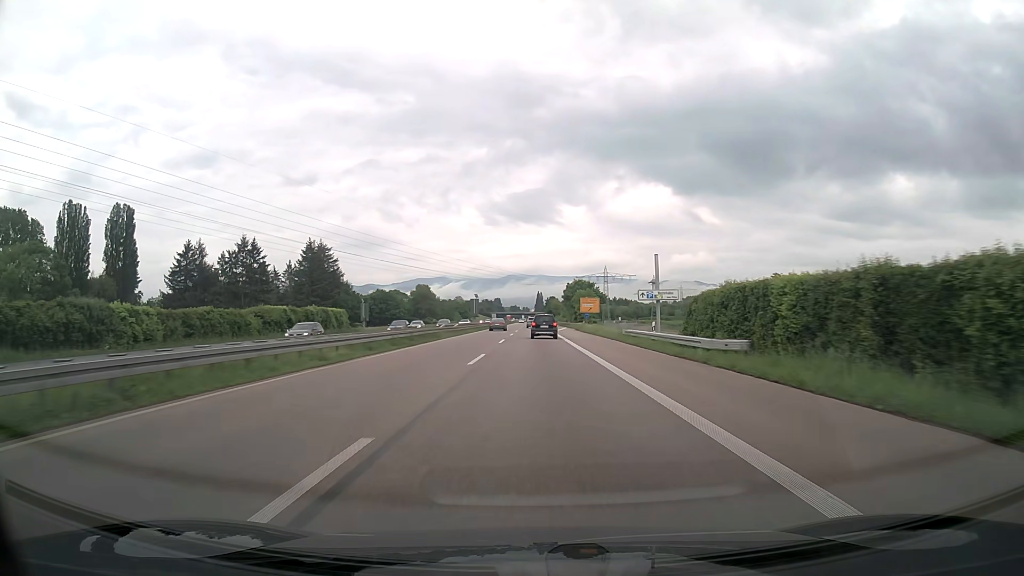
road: trunk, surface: asphalt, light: Day
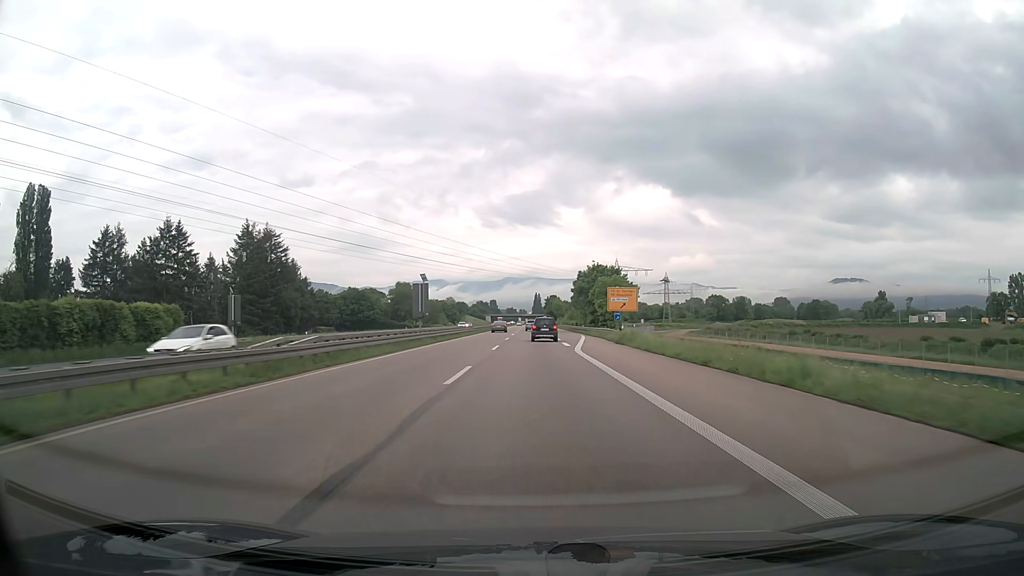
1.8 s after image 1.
(0.0, +41.4) m; 0°
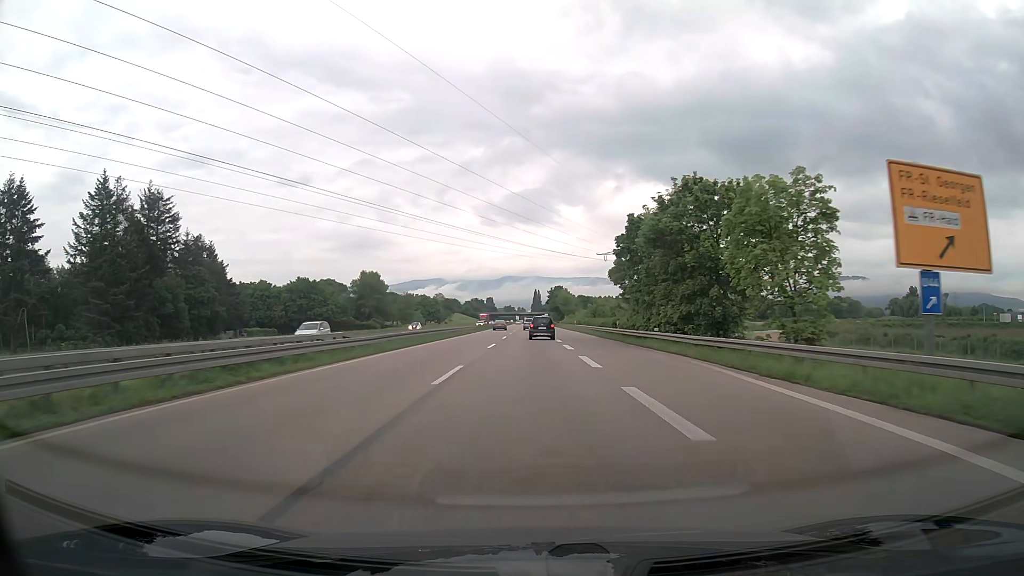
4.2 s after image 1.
(0.0, +54.7) m; 0°
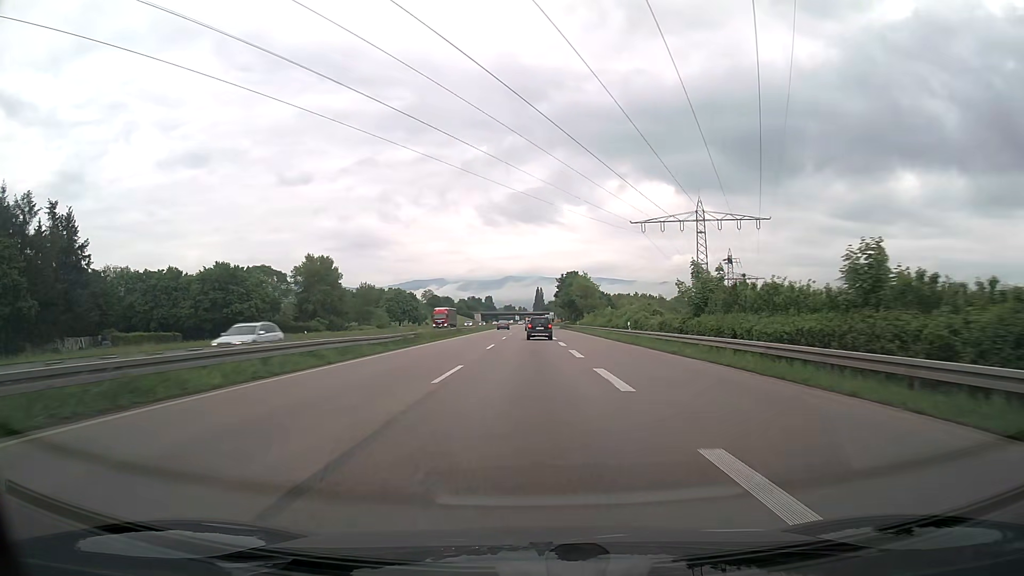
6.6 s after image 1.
(0.0, +54.5) m; 0°
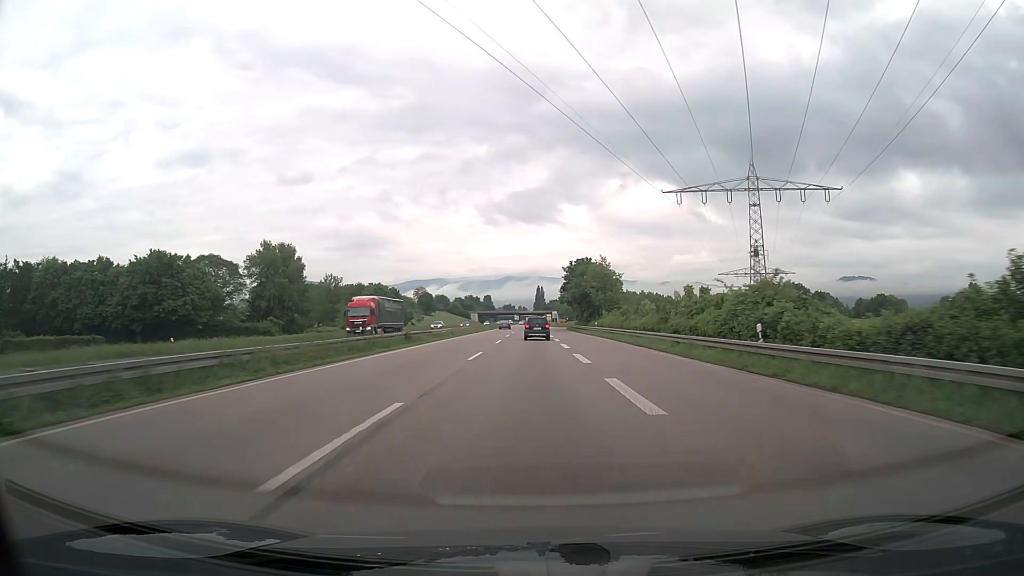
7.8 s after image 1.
(0.0, +27.4) m; 0°
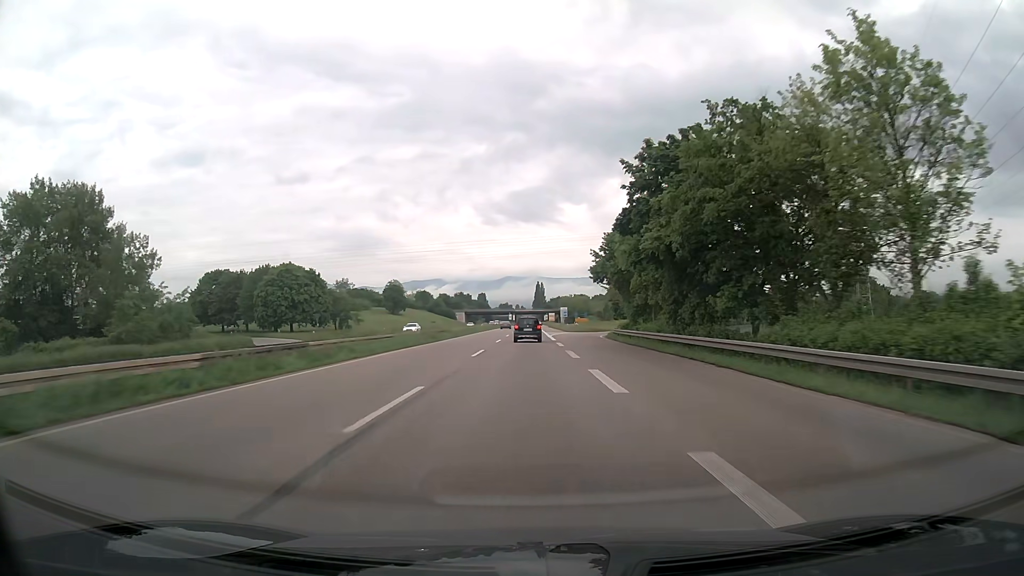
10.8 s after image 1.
(0.0, +69.0) m; 0°
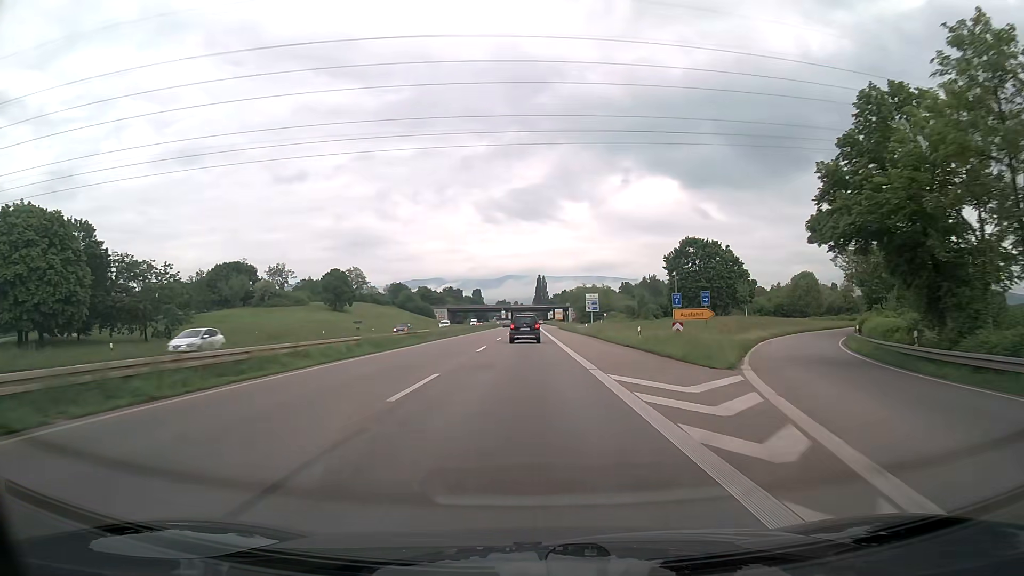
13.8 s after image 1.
(0.0, +69.1) m; 0°
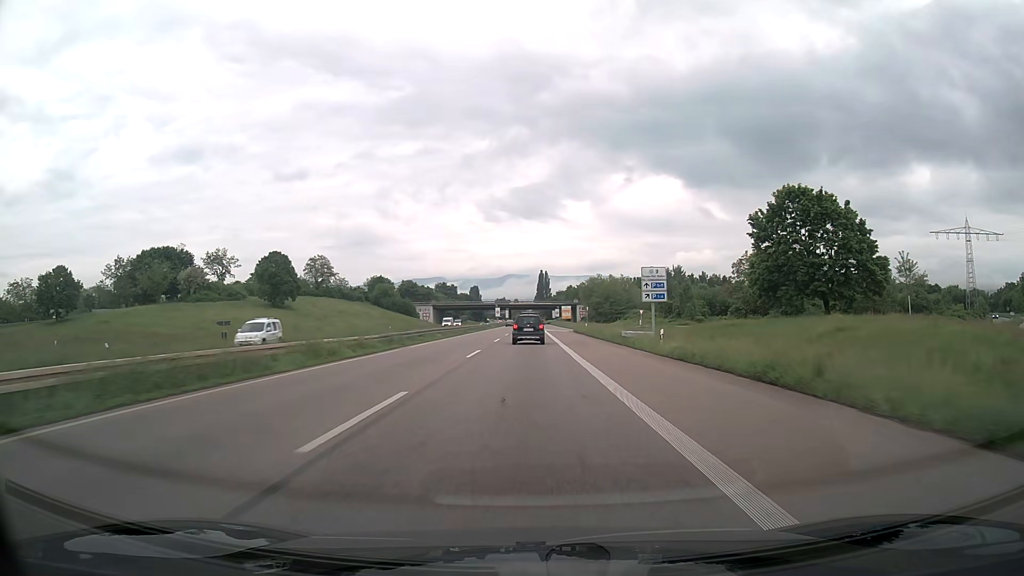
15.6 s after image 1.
(0.0, +40.2) m; 0°
(0, +10) (0, +20) (0, +30) (0, +40) (0, +50) (0, +60) (0, +70) (0, +80) (0, +90) (-1, +100) m
